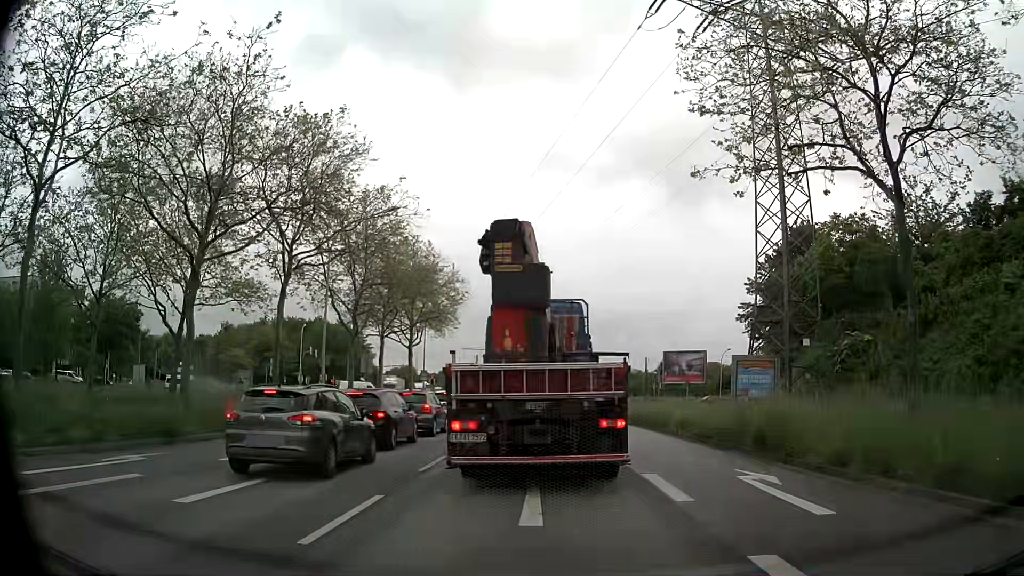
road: primary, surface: asphalt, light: Day
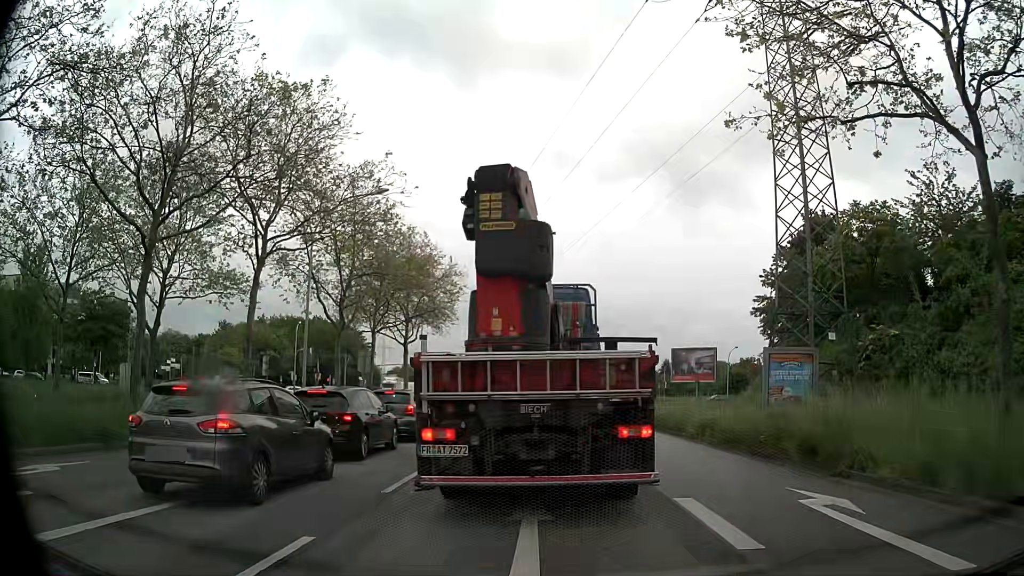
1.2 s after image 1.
(0.0, +2.6) m; -1°
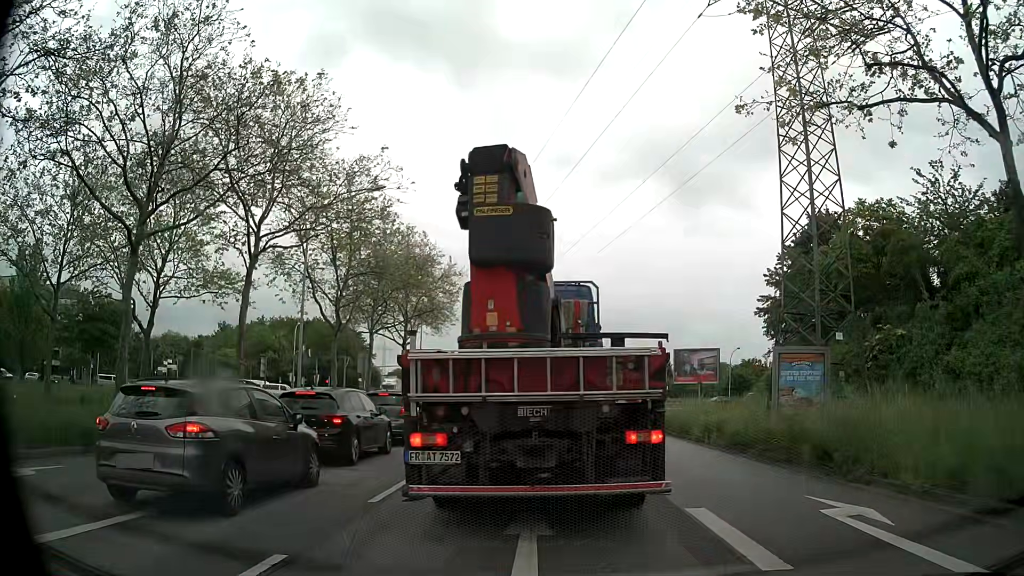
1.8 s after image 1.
(0.0, +0.6) m; 0°
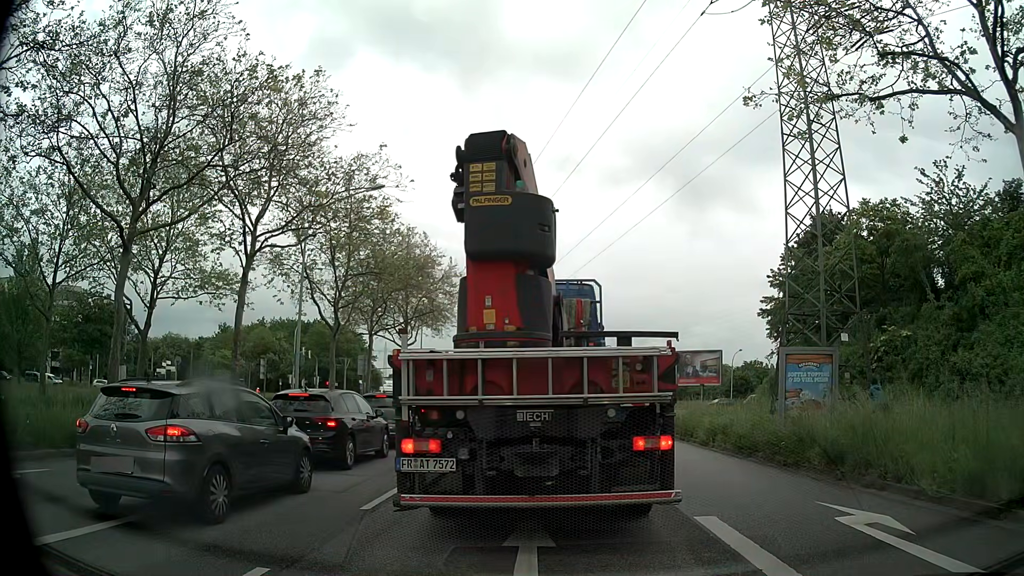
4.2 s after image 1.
(0.0, +0.4) m; 0°
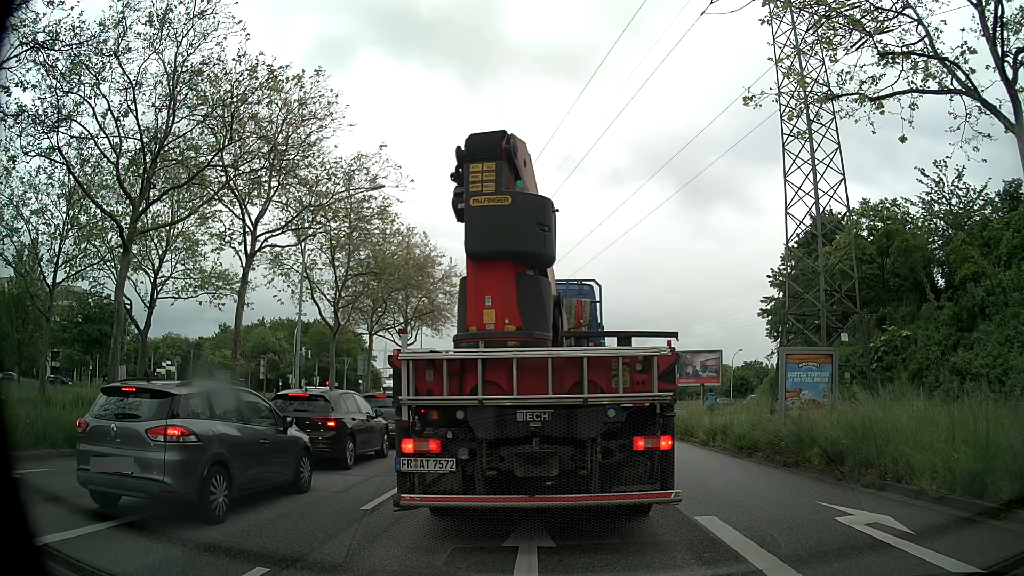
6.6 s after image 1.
(0.0, 0.0) m; 0°
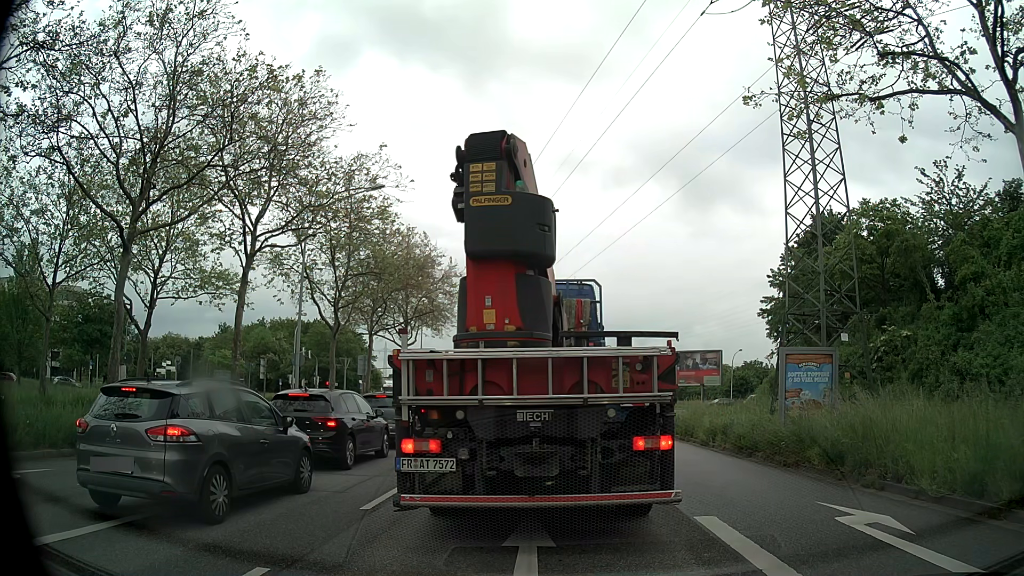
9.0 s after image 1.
(0.0, 0.0) m; 0°
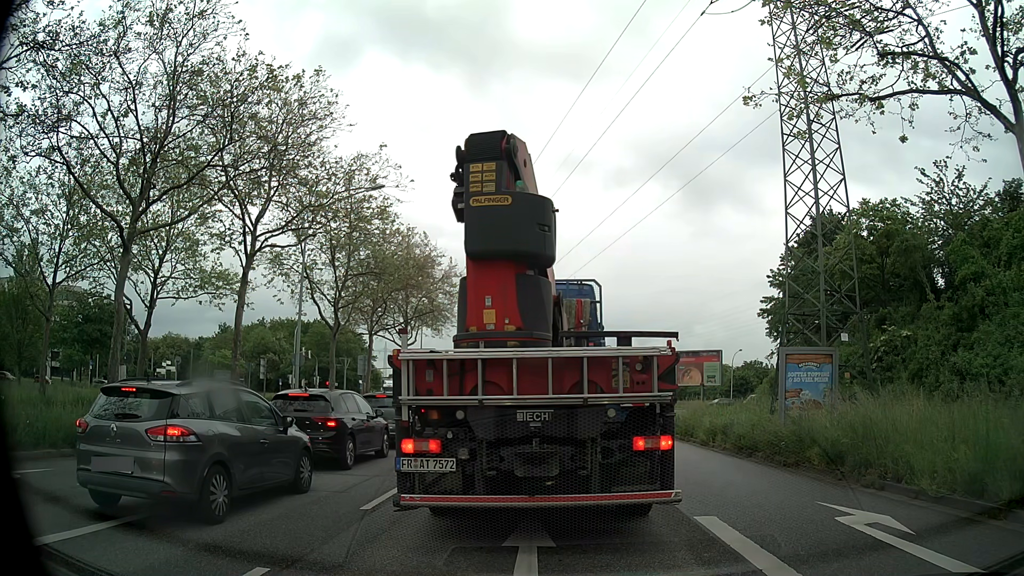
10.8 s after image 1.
(0.0, 0.0) m; 0°
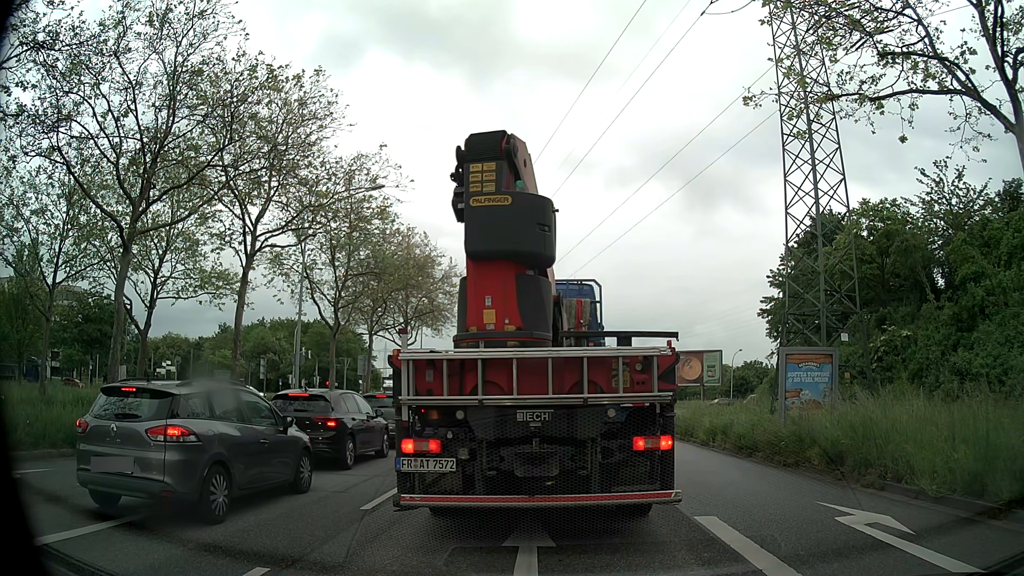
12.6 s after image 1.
(0.0, 0.0) m; 0°
